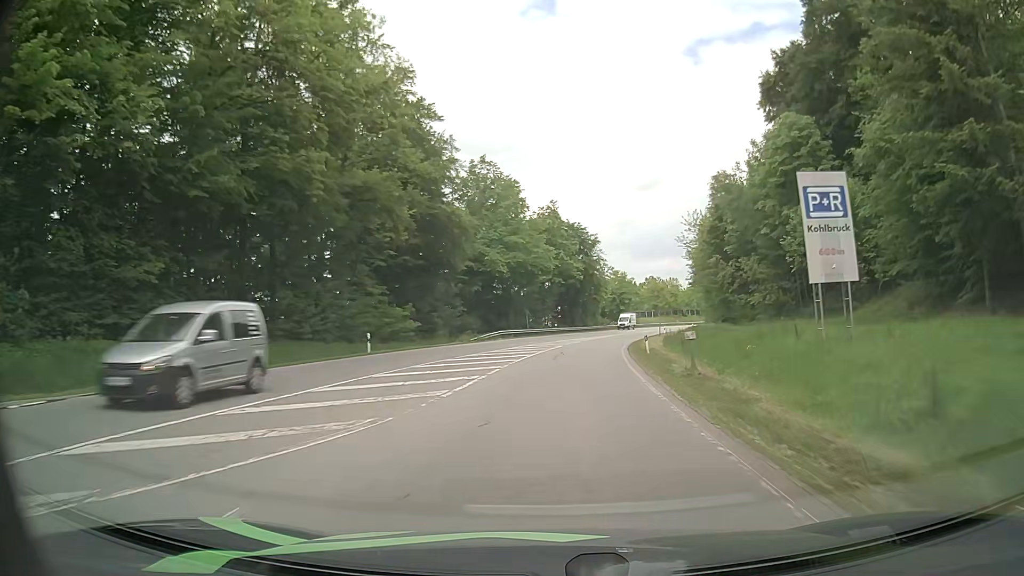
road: secondary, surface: asphalt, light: Day
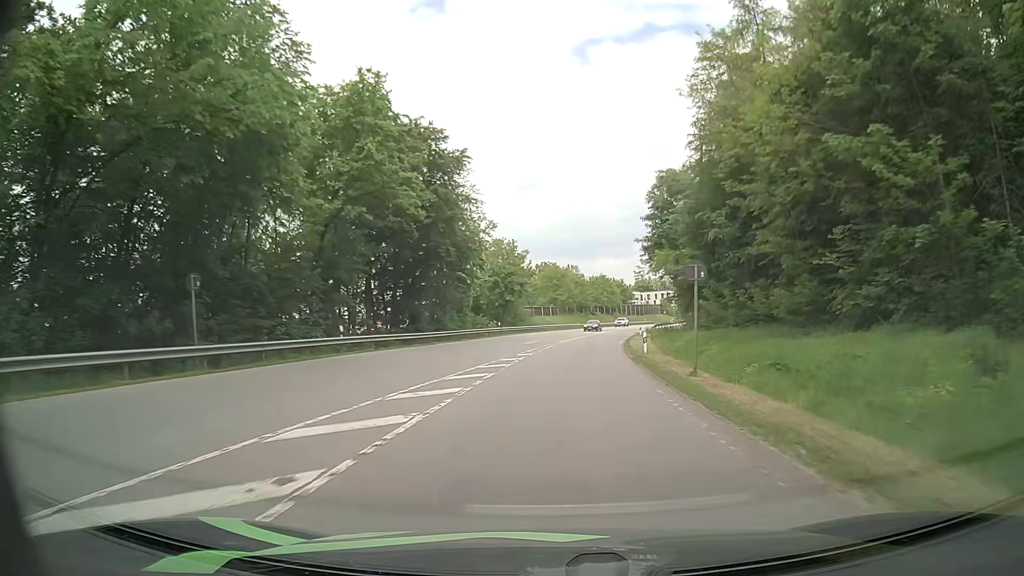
(+4.3, +53.6) m; +10°
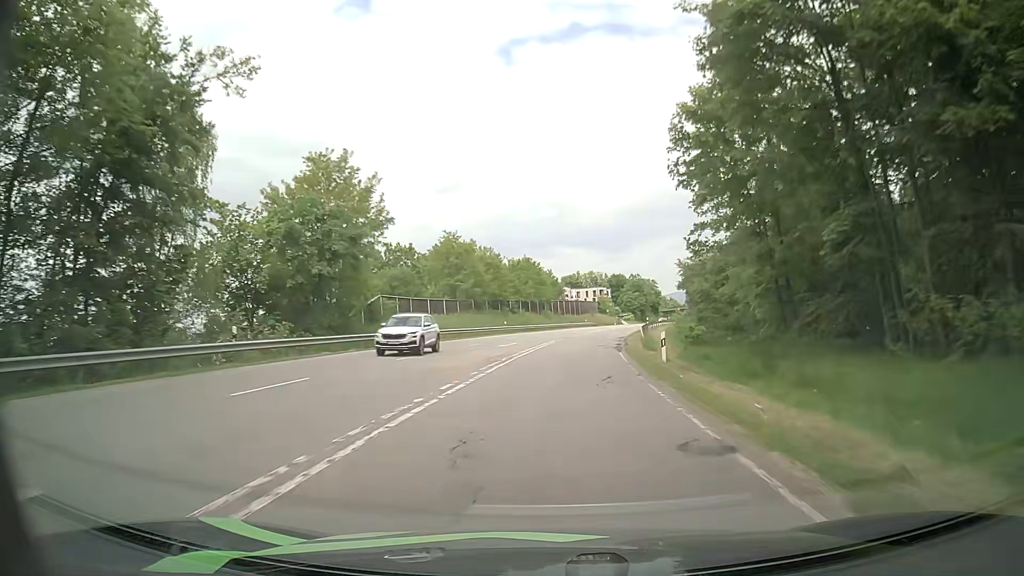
(+2.7, +44.3) m; +6°
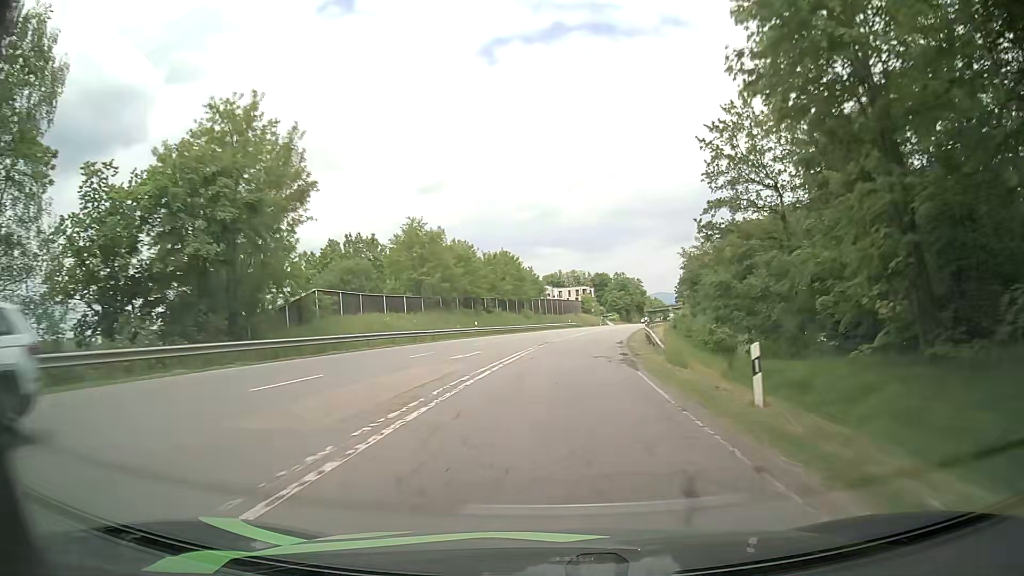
(+0.3, +10.8) m; +2°
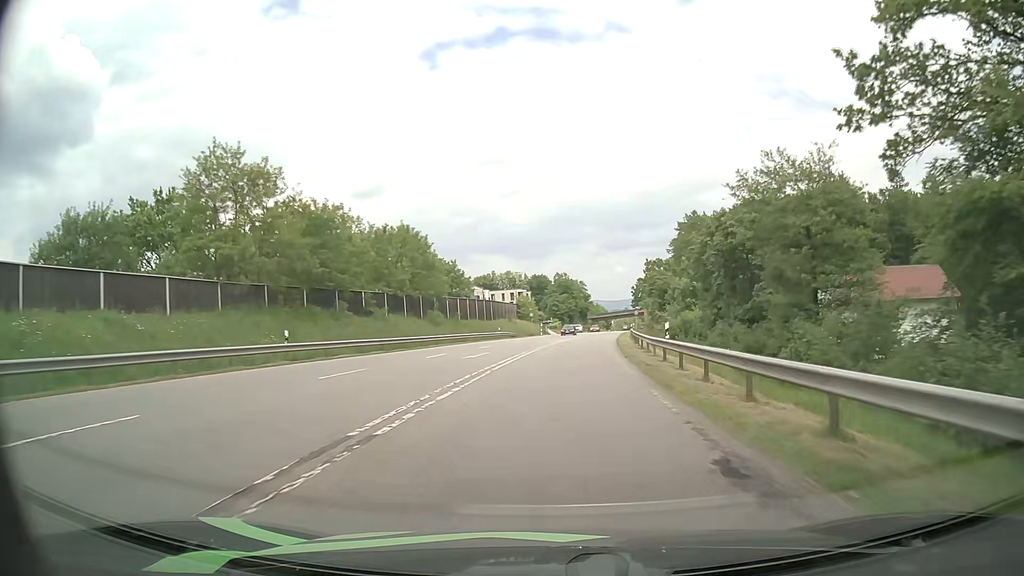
(+1.4, +31.3) m; +5°
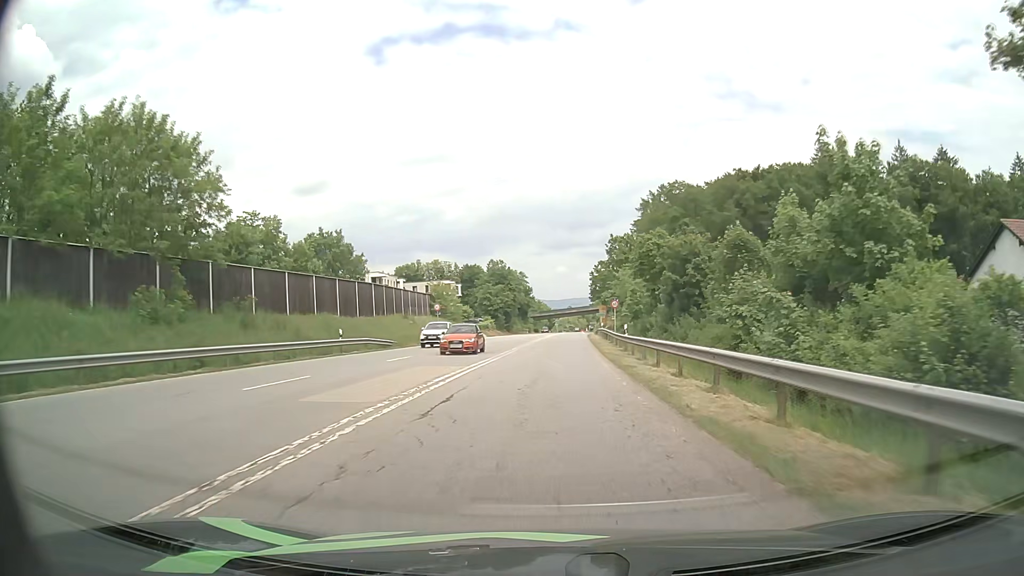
(+2.2, +38.9) m; +5°
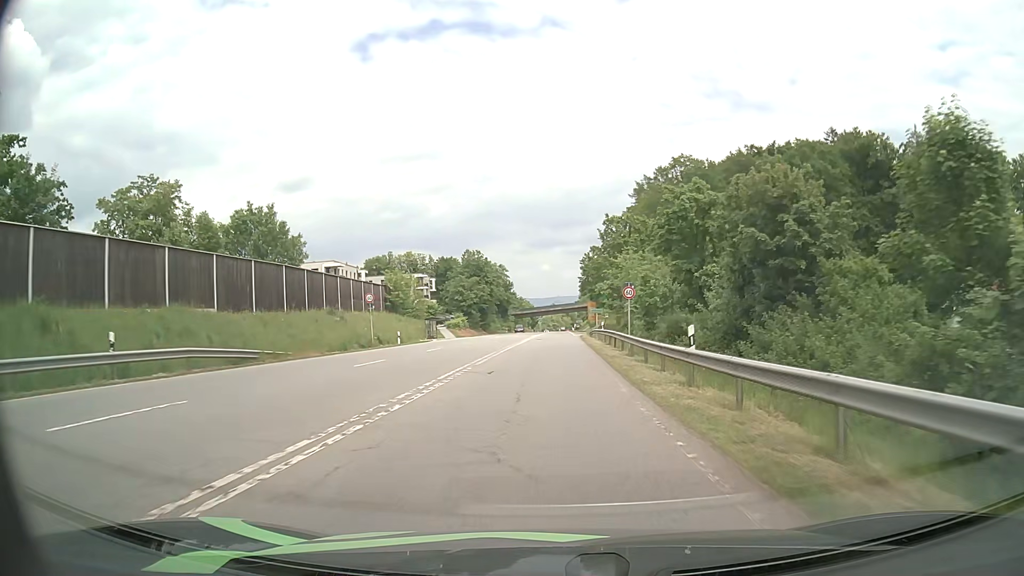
(+0.2, +18.2) m; +2°
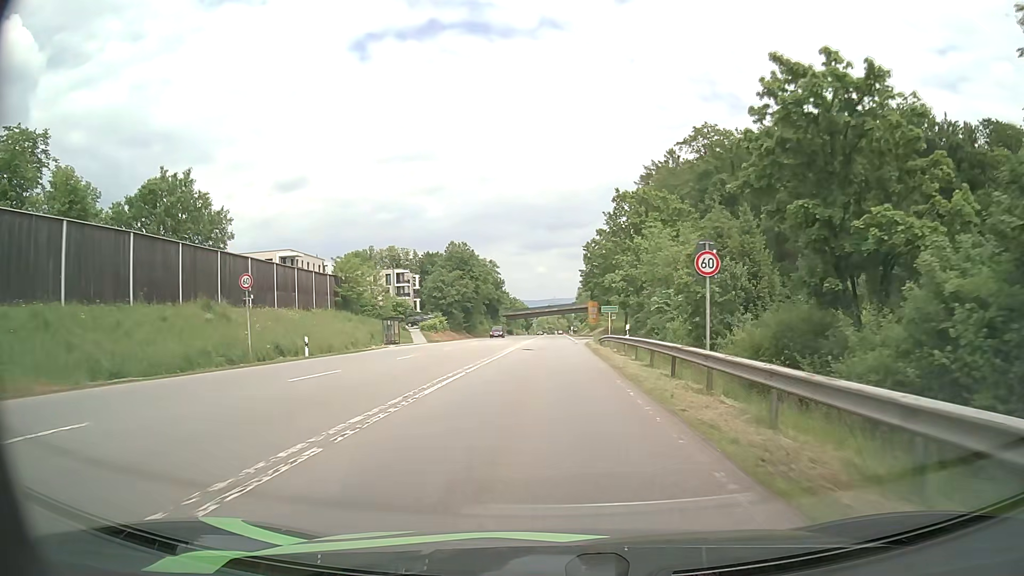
(+0.1, +17.7) m; 0°
(0, +10) (0, +20) (0, +30) (0, +40) (0, +50) (0, +60) (0, +70) (0, +80) (0, +90) (0, +100) m
